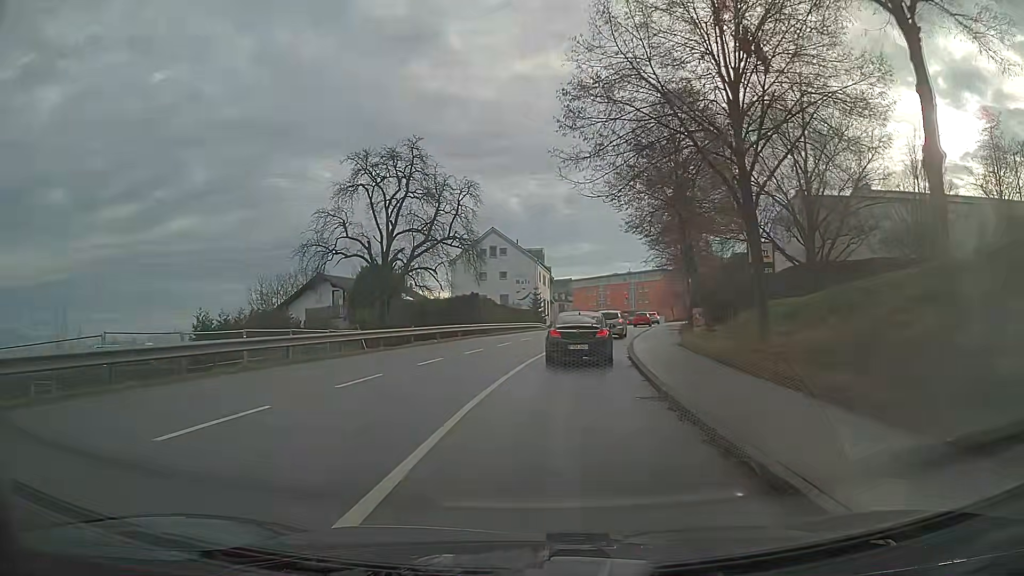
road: tertiary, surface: asphalt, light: Day
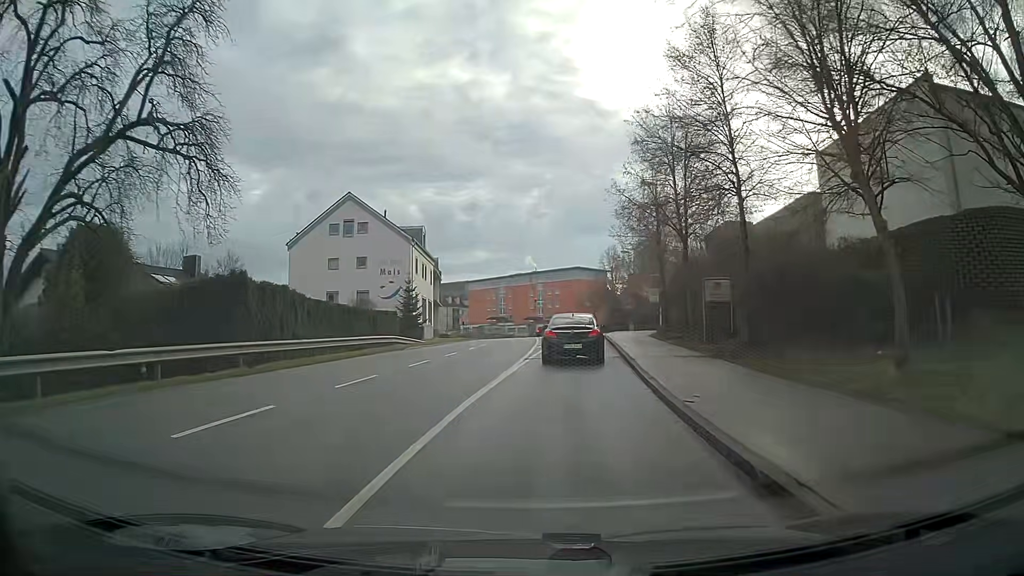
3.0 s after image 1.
(+2.2, +28.9) m; +9°
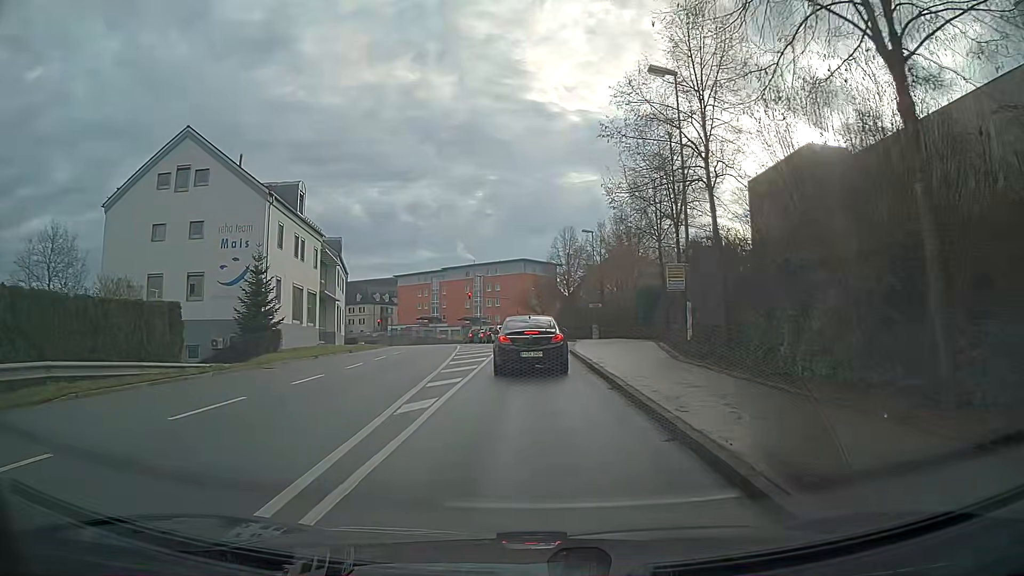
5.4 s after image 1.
(+0.9, +21.9) m; +4°
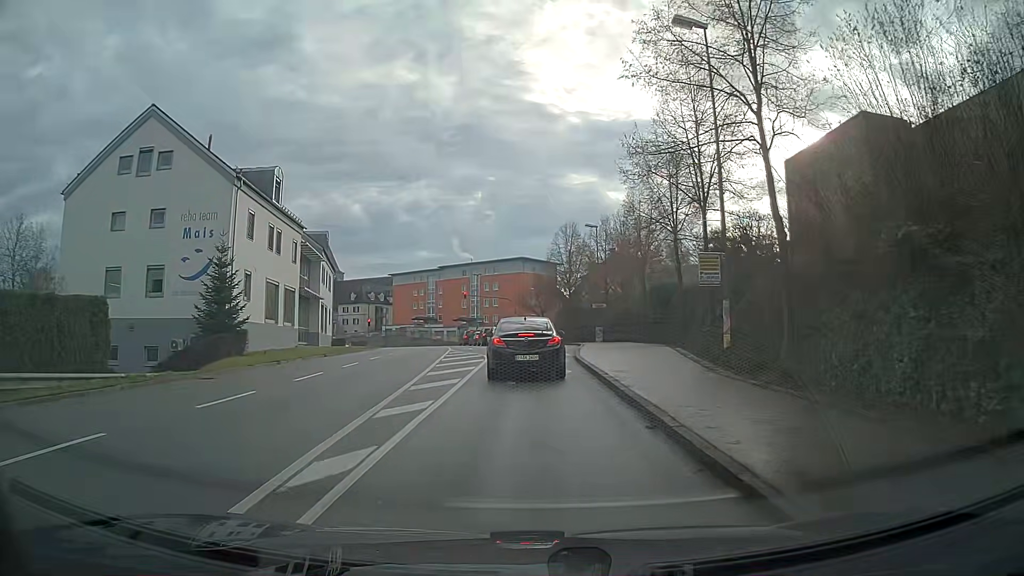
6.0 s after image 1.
(0.0, +4.5) m; 0°
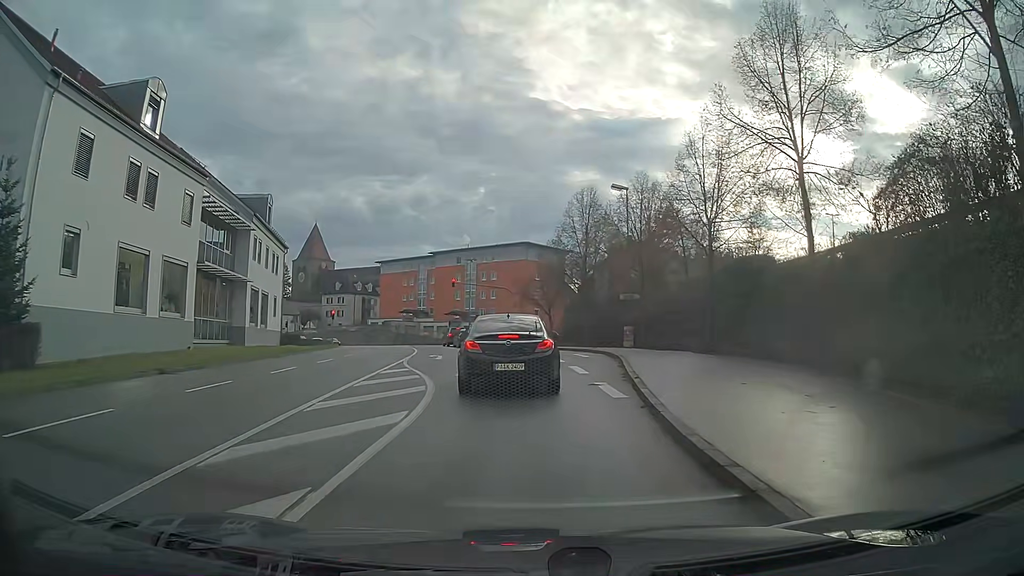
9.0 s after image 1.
(-0.1, +15.7) m; 0°
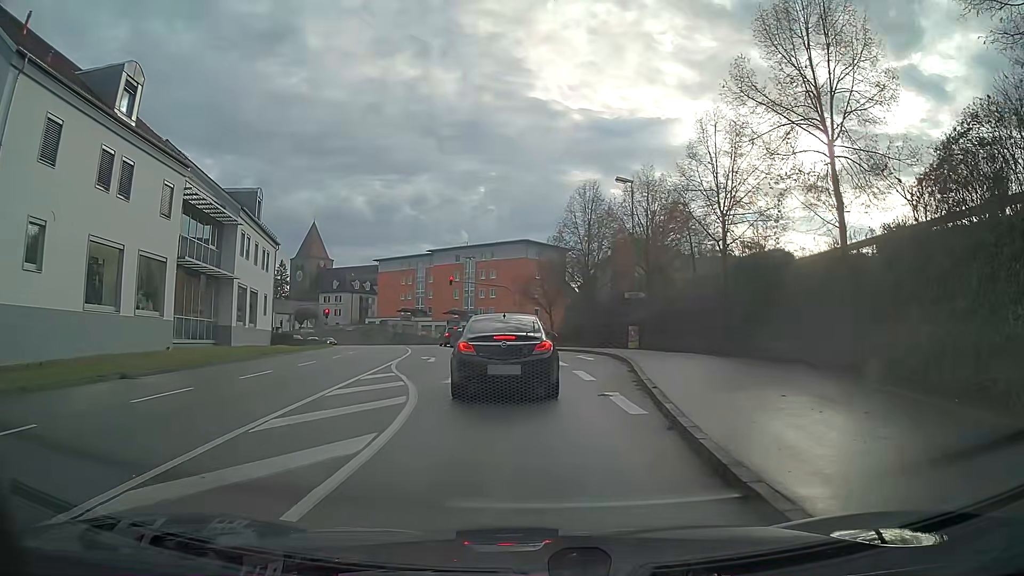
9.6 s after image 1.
(0.0, +2.0) m; 0°
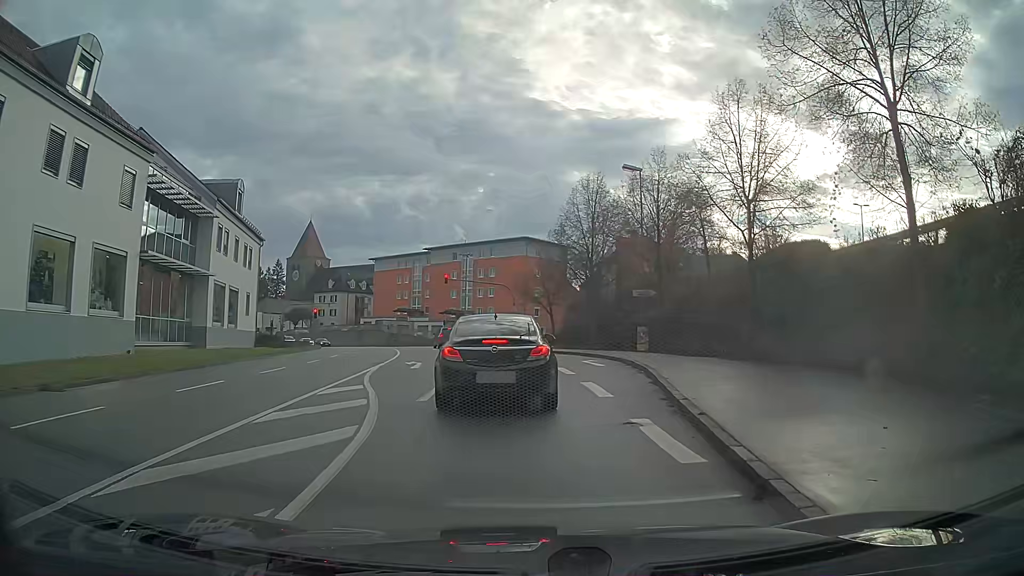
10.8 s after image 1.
(0.0, +3.3) m; 0°
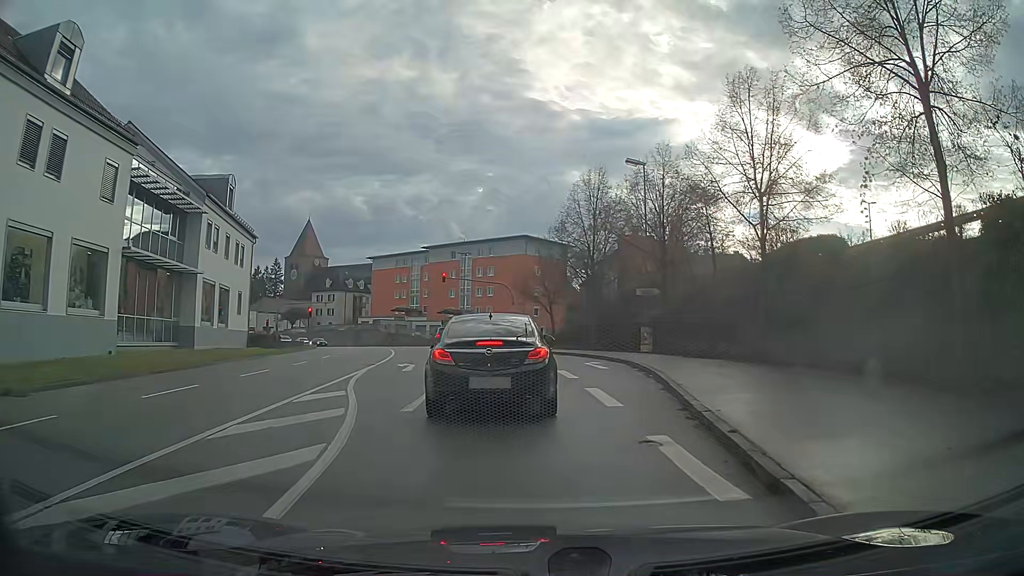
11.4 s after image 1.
(0.0, +1.4) m; 0°
